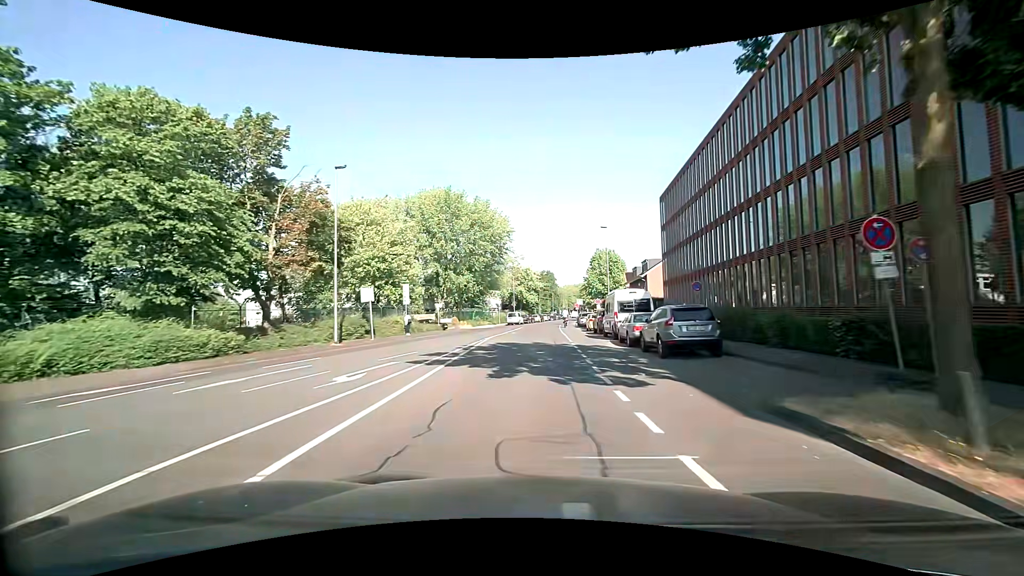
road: residential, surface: asphalt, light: Day
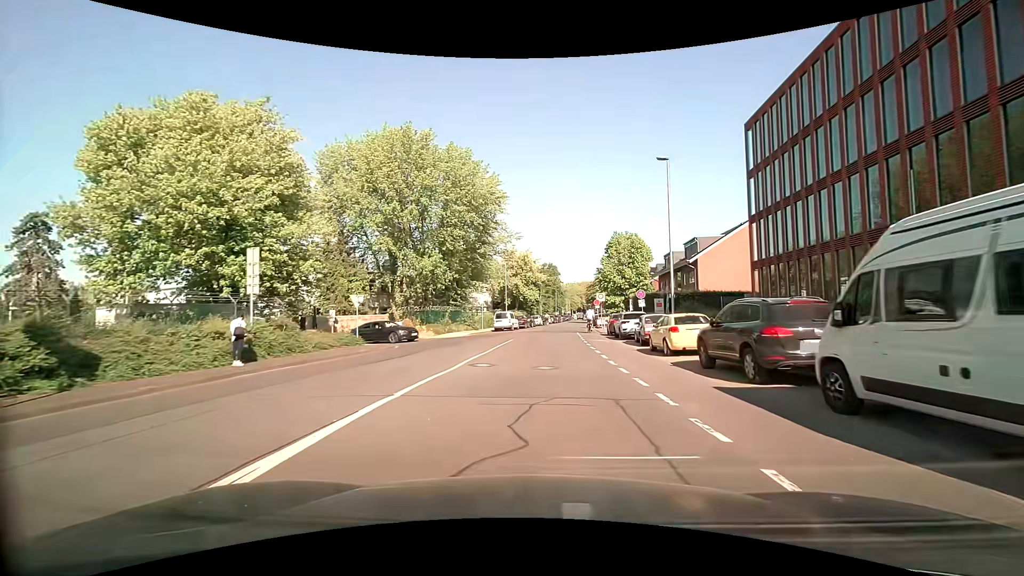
(+0.4, +23.2) m; +1°
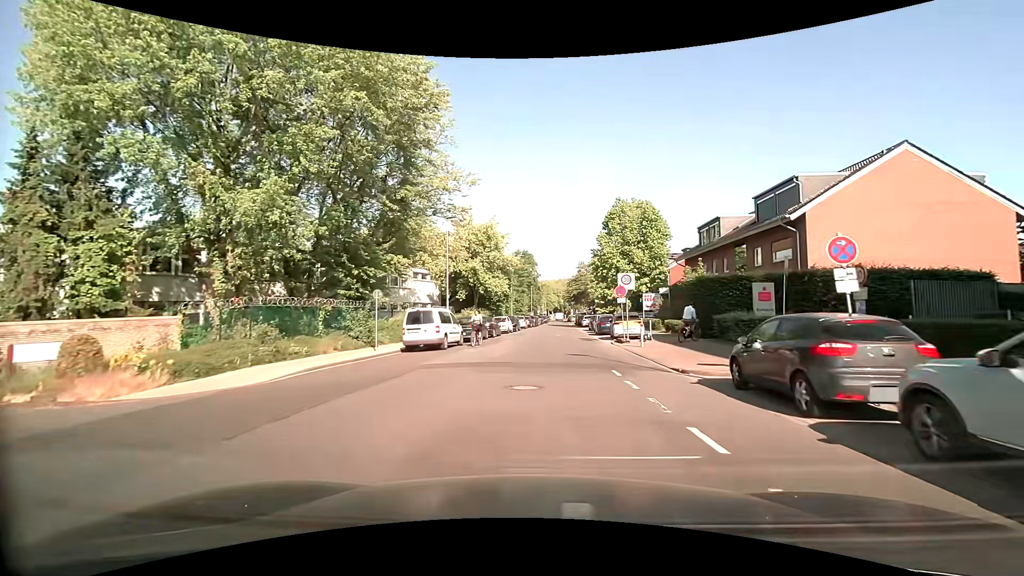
(+0.8, +25.4) m; +3°
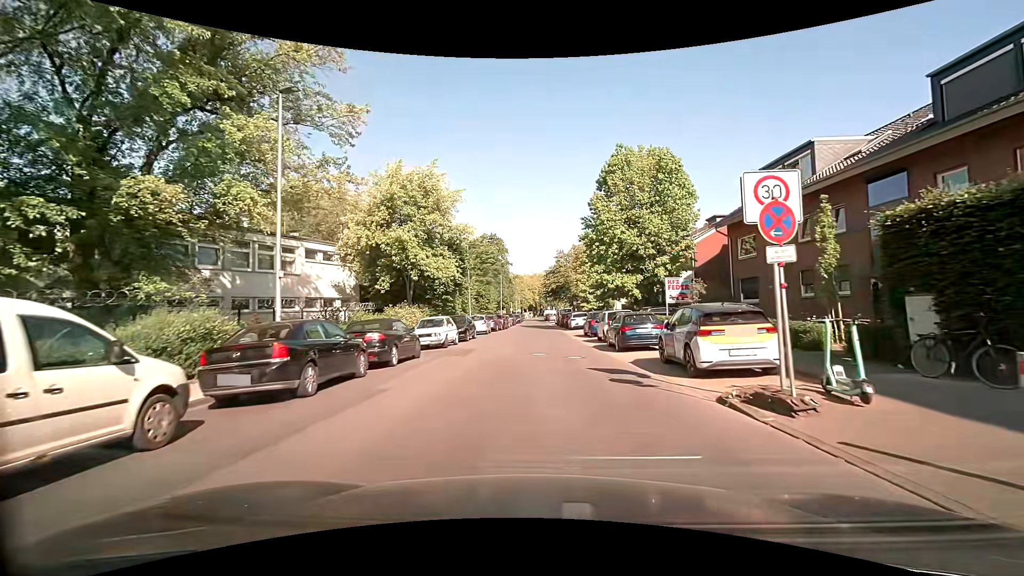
(+0.7, +18.3) m; +3°
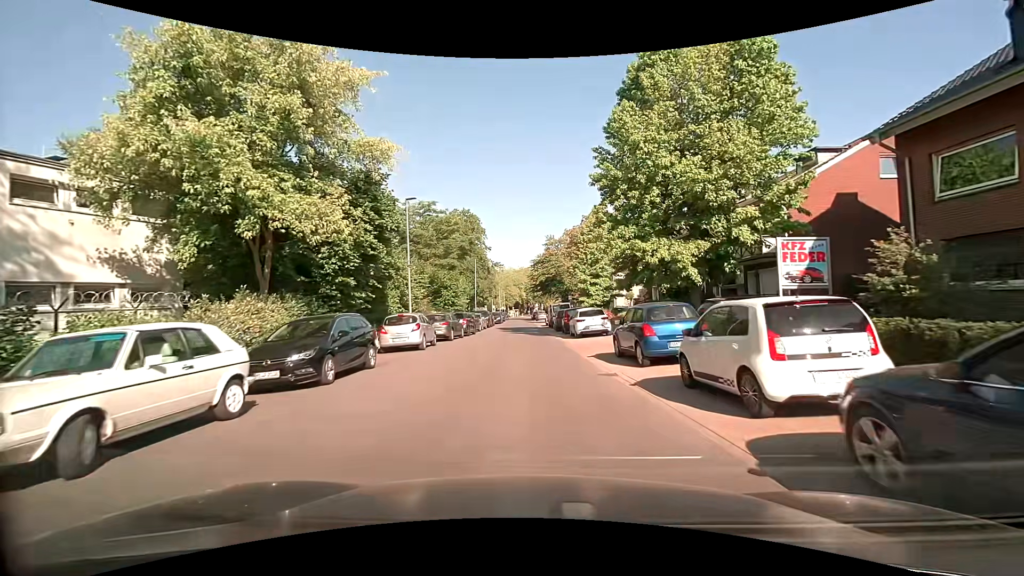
(+0.3, +17.2) m; +1°
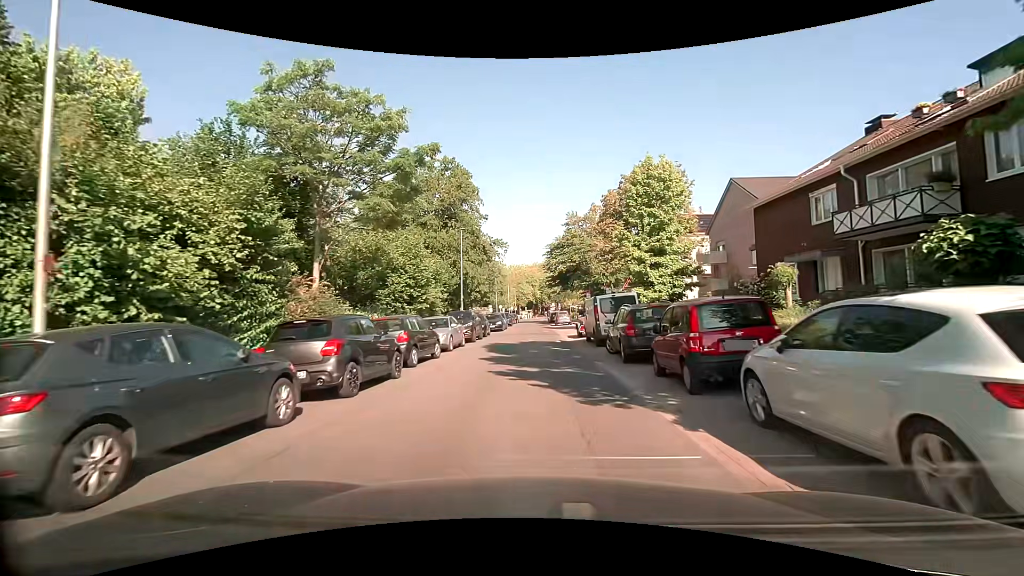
(-0.3, +21.4) m; -1°
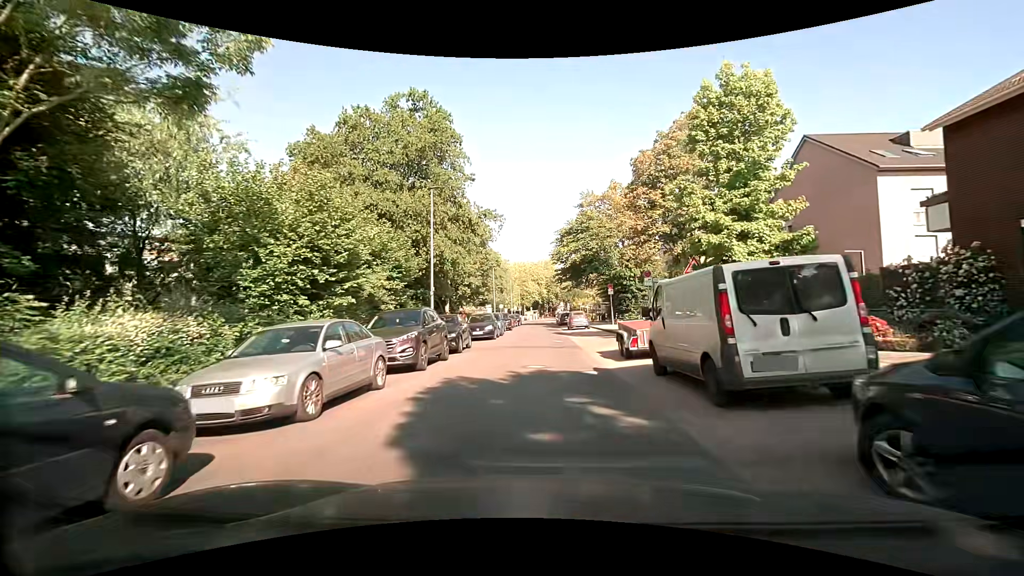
(-0.1, +12.5) m; -1°
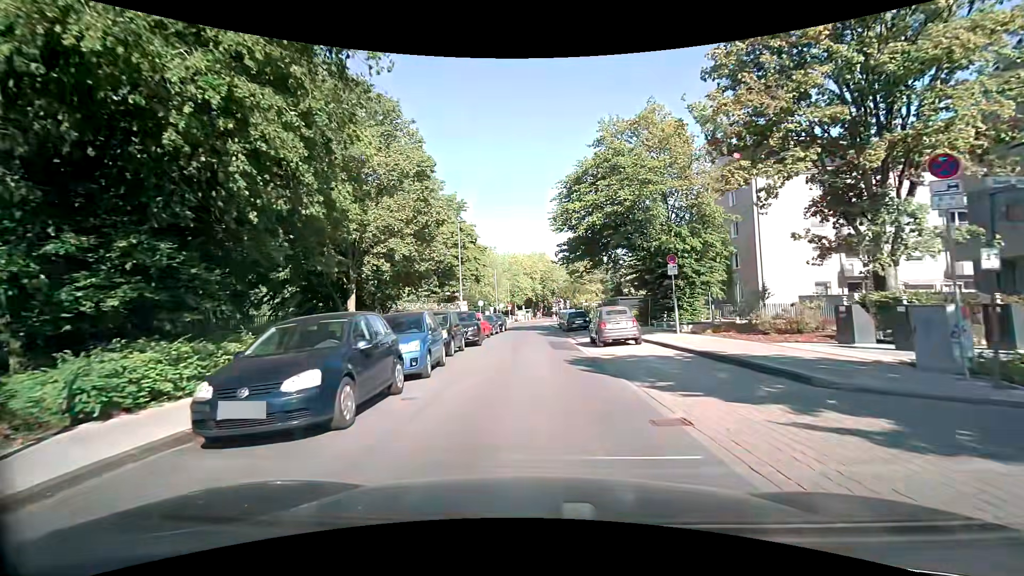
(+0.1, +21.1) m; +1°
(0, +10) (0, +20) (0, +30) (0, +40) (-1, +50) (-1, +60) (-1, +70) (+4, +79) (+12, +84) (+22, +84) m
